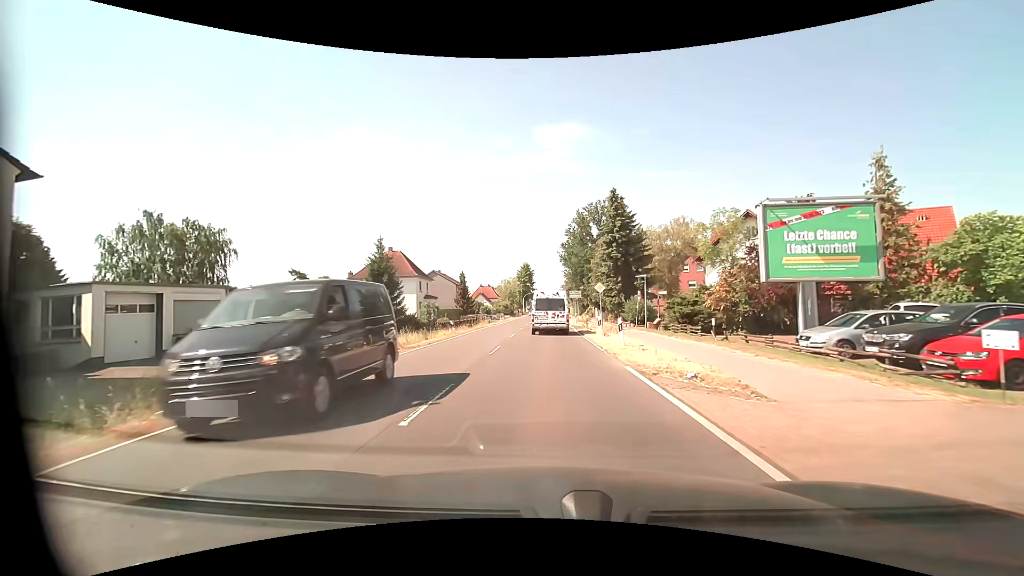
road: primary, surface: asphalt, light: Day
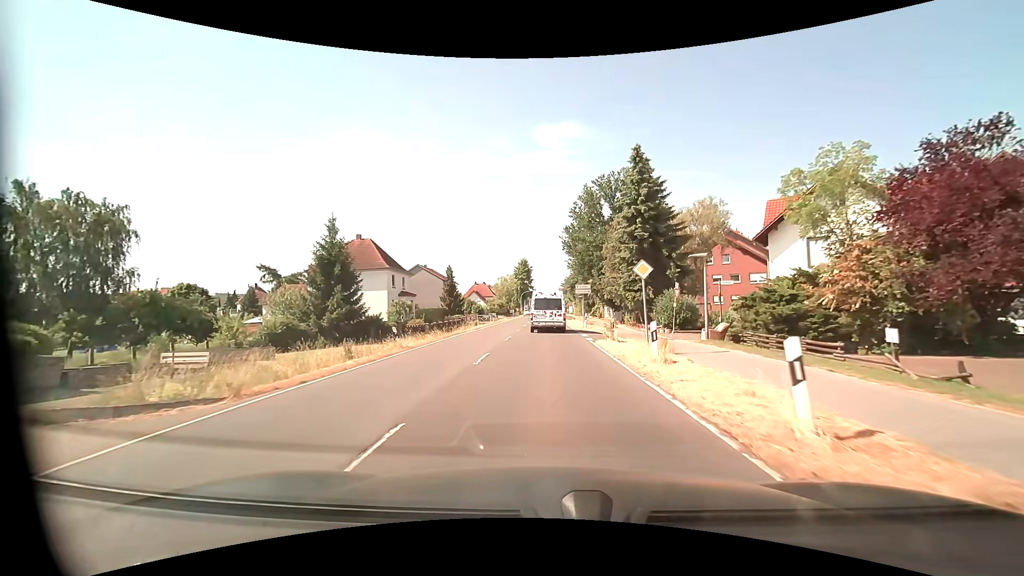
(0.0, +12.3) m; 0°
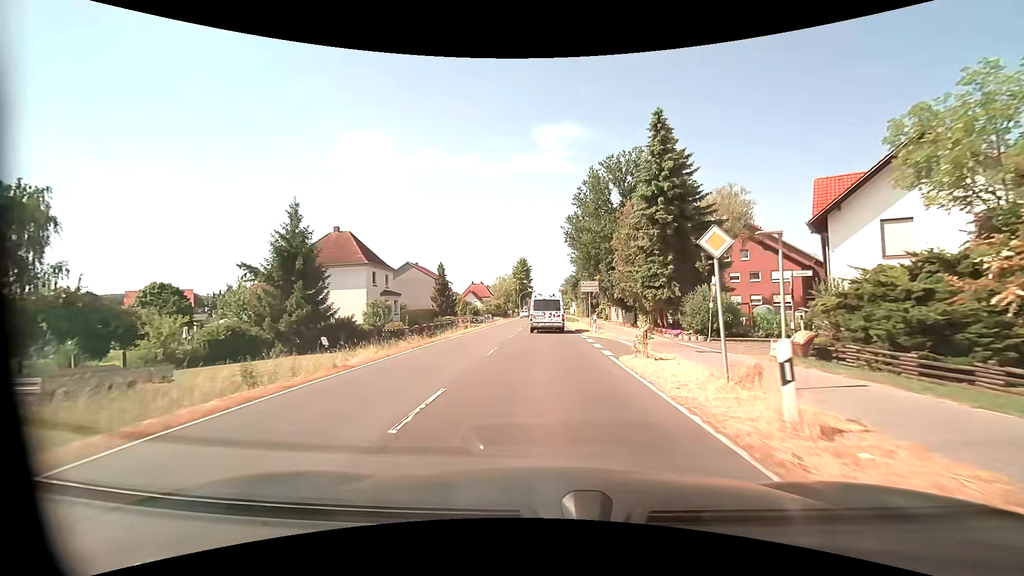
(0.0, +6.5) m; 0°
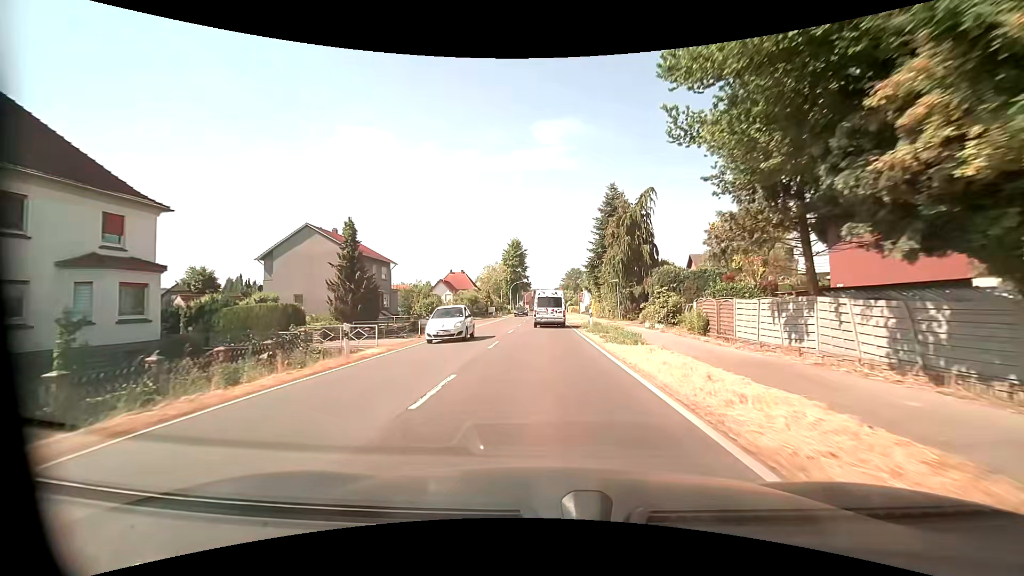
(0.0, +35.7) m; 0°
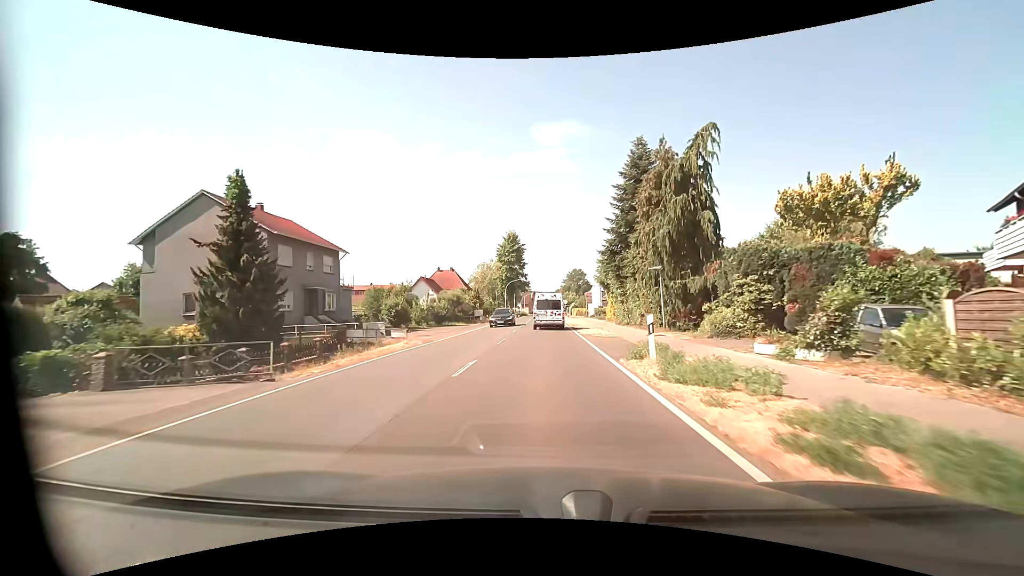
(0.0, +15.1) m; 0°
(0, +10) (0, +20) (0, +30) (0, +40) (0, +50) (0, +60) (-1, +70) (-1, +80) (-1, +90) (-1, +100) m
